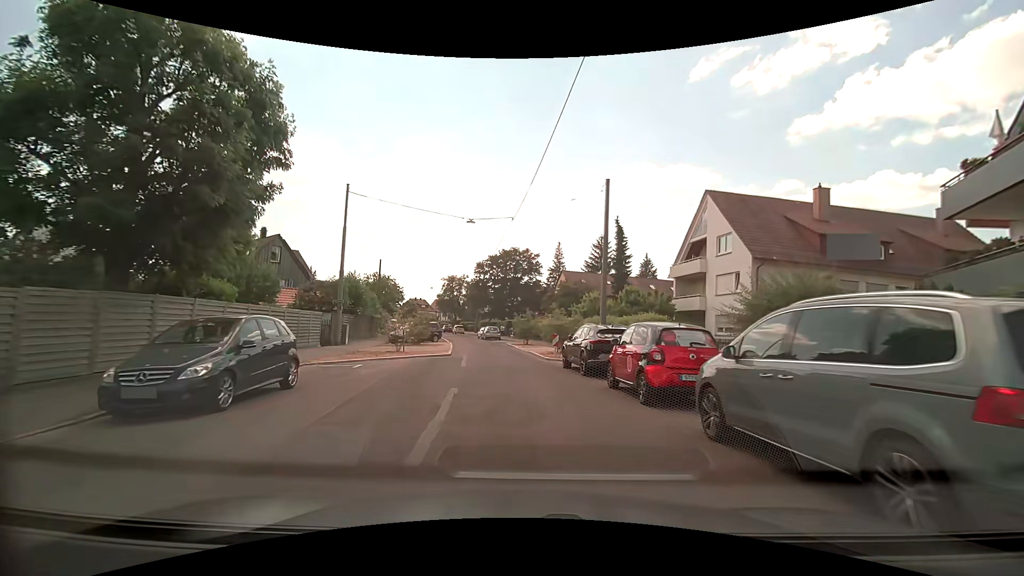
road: residential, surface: asphalt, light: Day
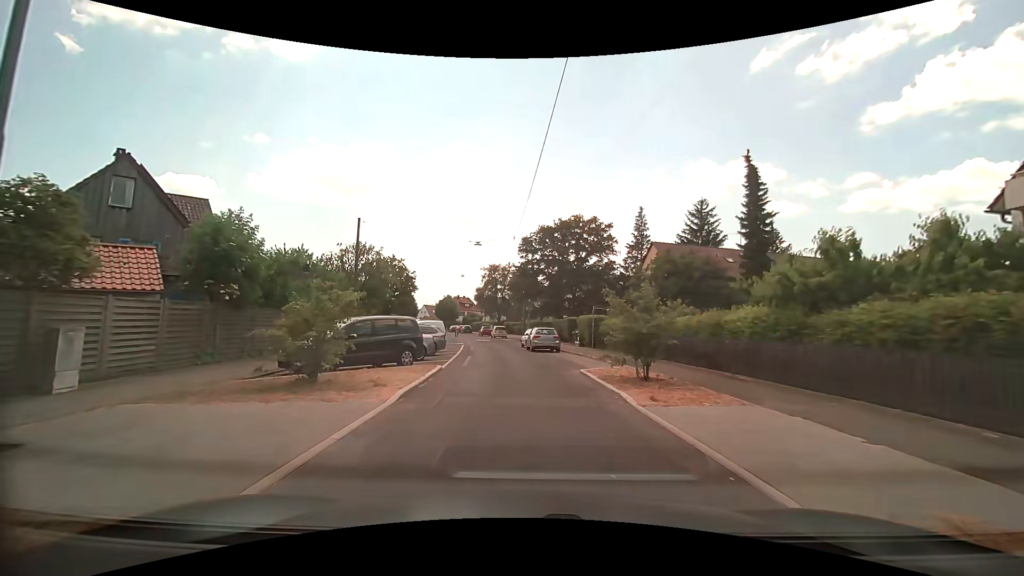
(-1.1, +24.0) m; -6°
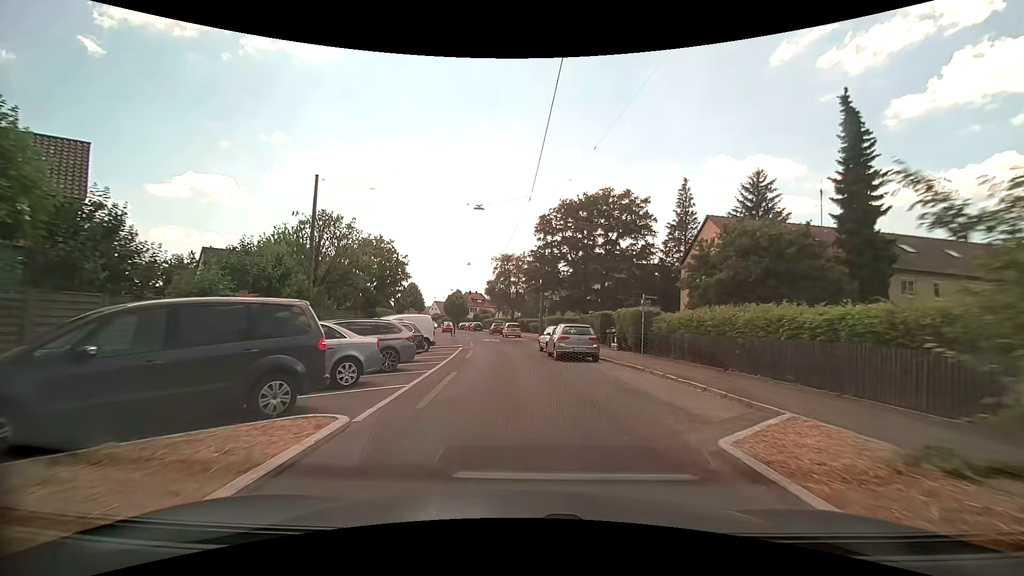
(-0.1, +9.8) m; -2°
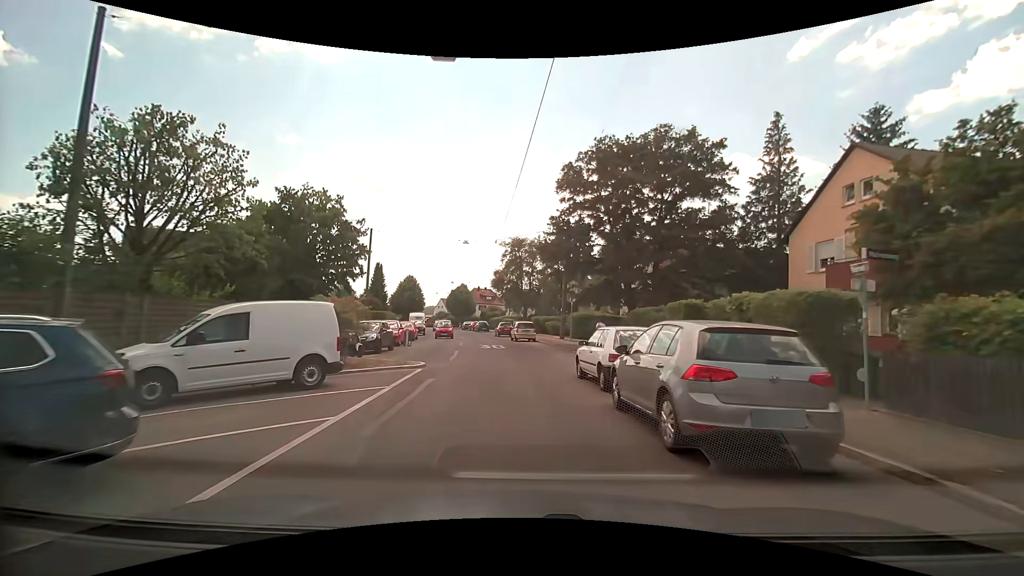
(0.0, +14.1) m; -1°
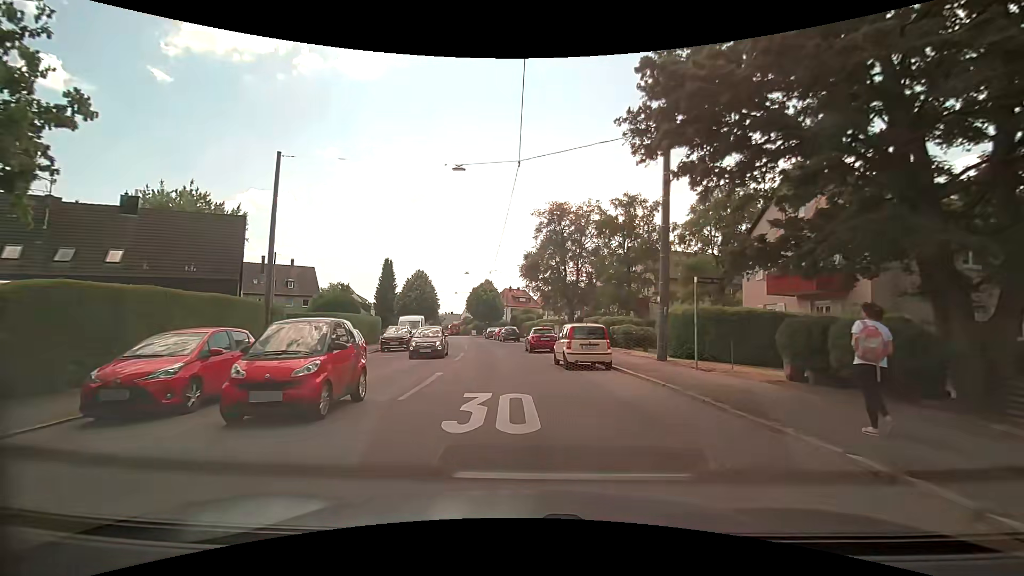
(-0.7, +20.8) m; -5°
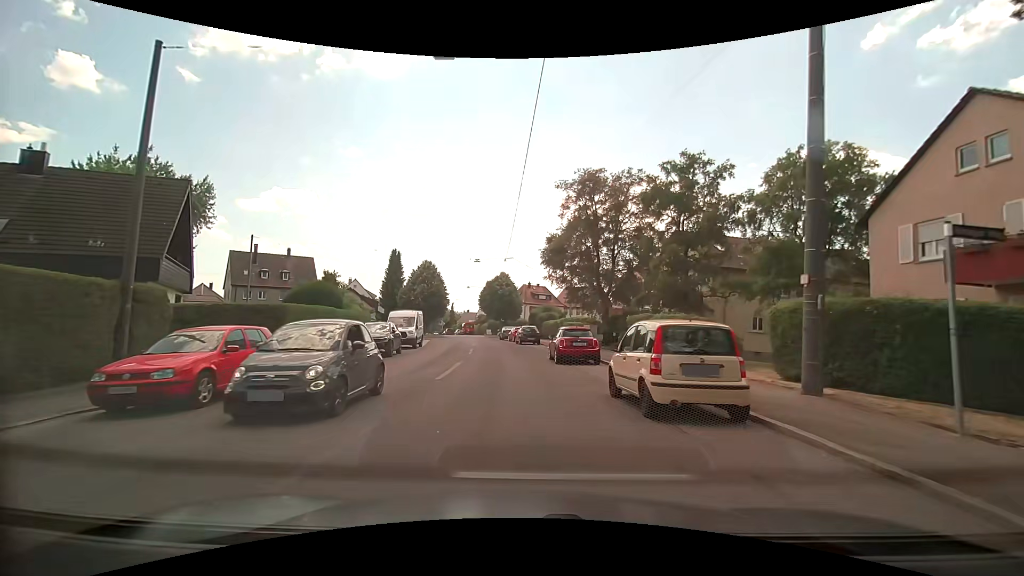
(-0.1, +8.7) m; -2°
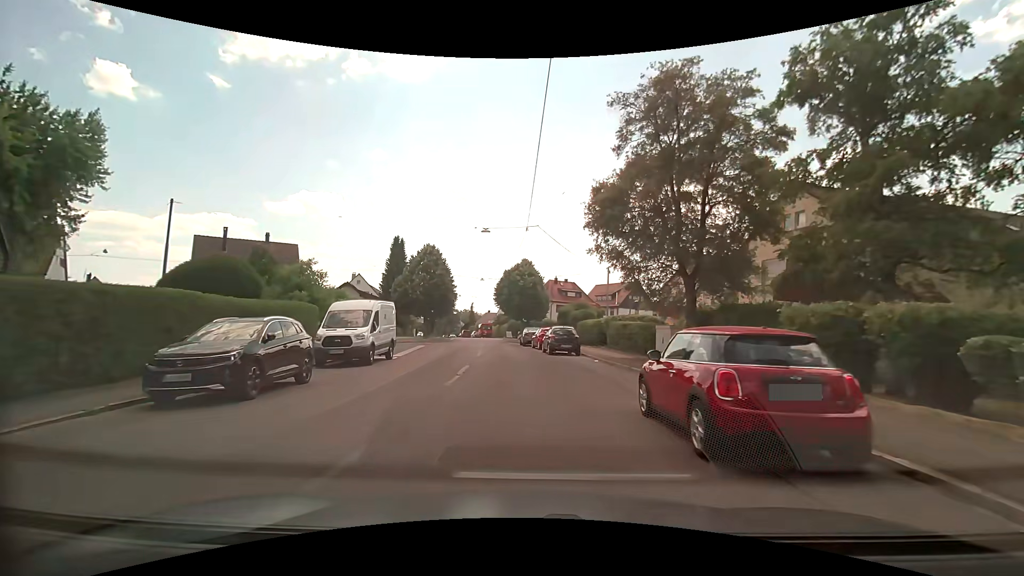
(-0.2, +13.7) m; -2°
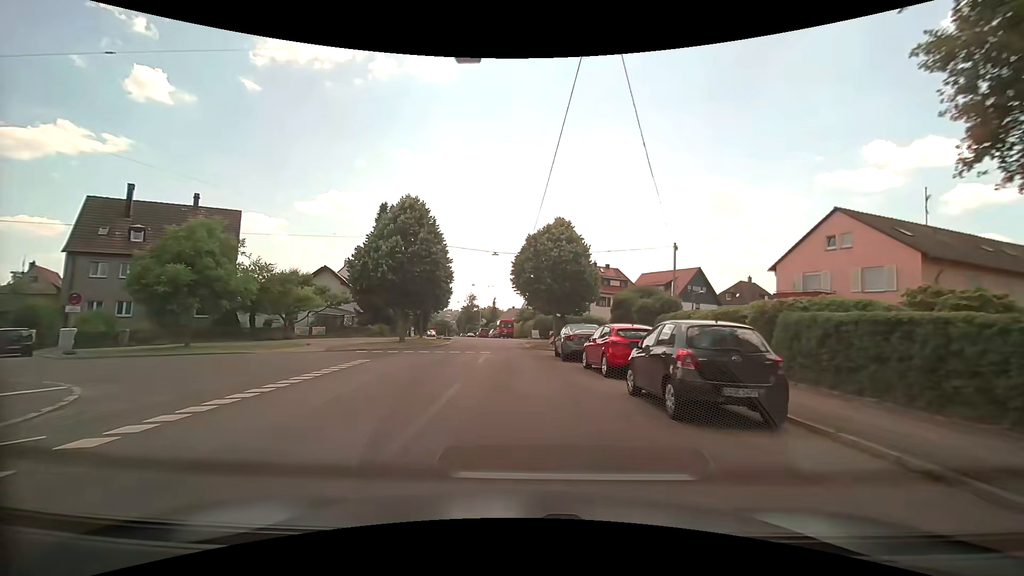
(-0.4, +18.6) m; -3°
